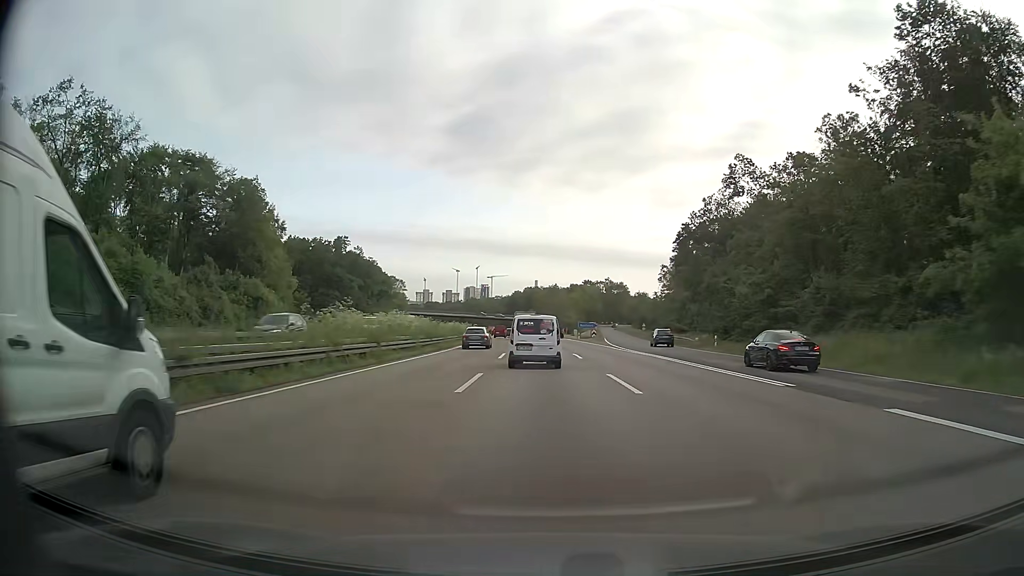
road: motorway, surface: asphalt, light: Day
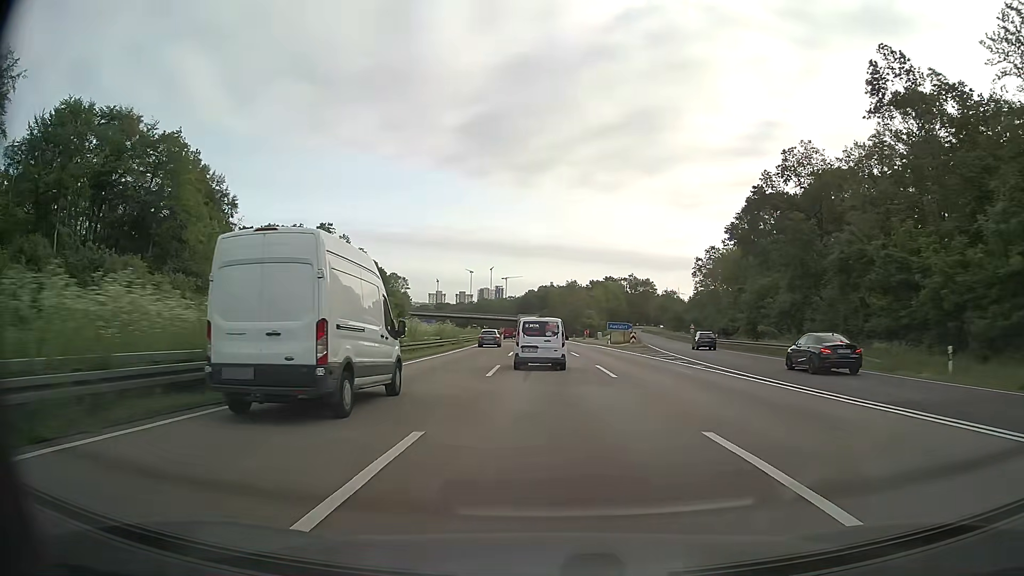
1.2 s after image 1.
(-0.4, +28.9) m; -1°
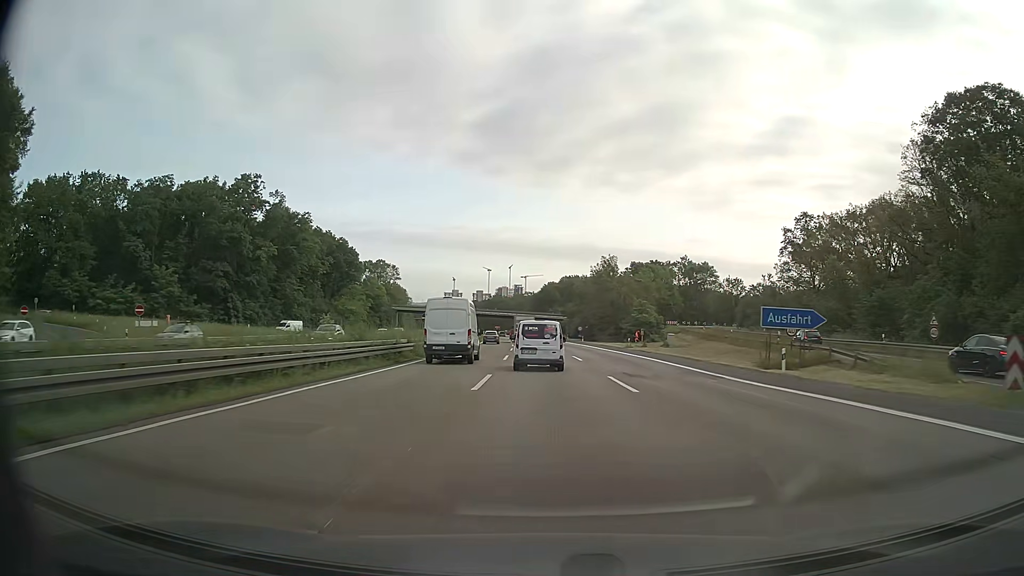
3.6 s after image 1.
(-0.9, +57.6) m; -2°
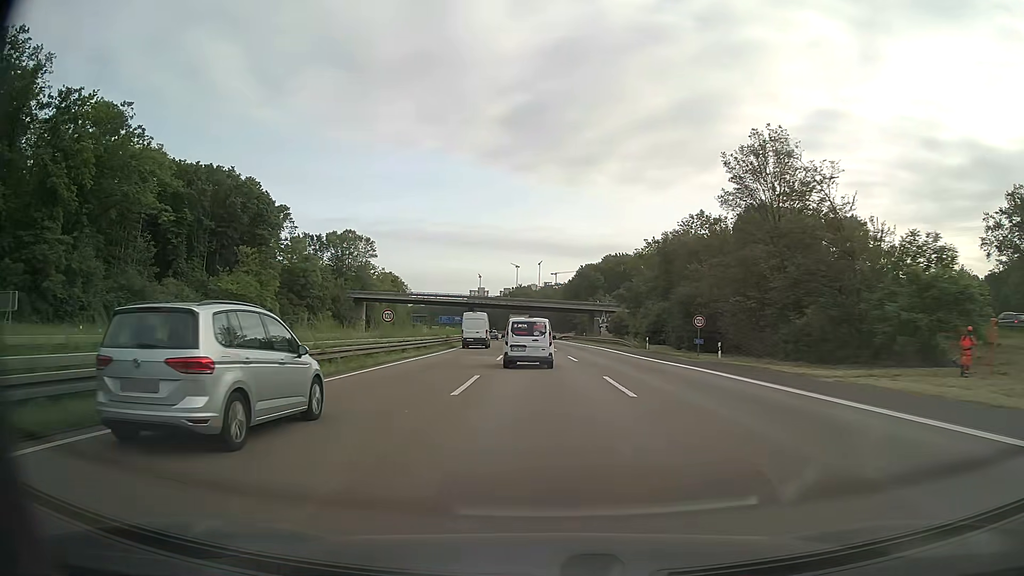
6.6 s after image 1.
(-1.6, +71.8) m; -3°
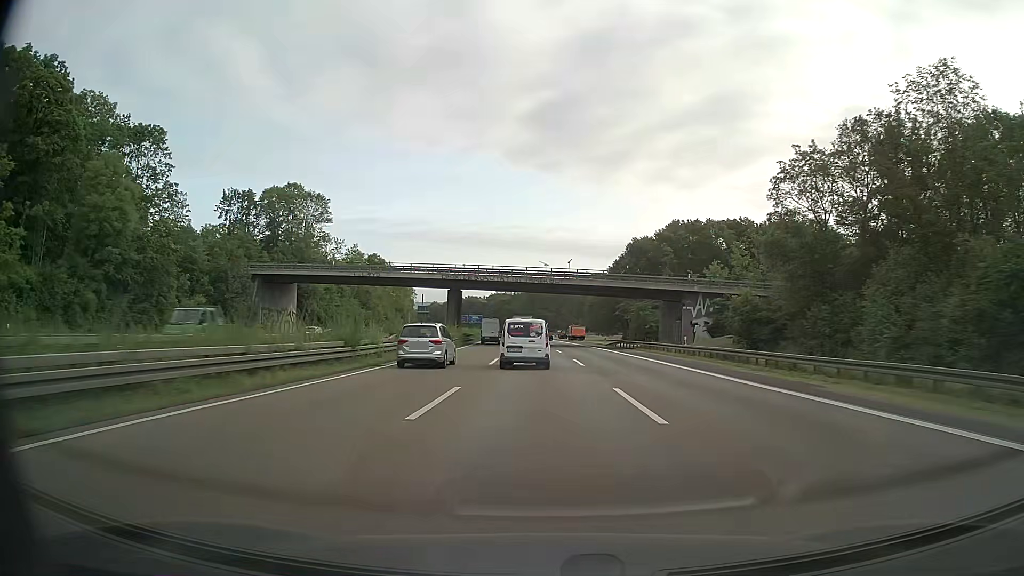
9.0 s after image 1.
(-1.2, +57.4) m; -2°
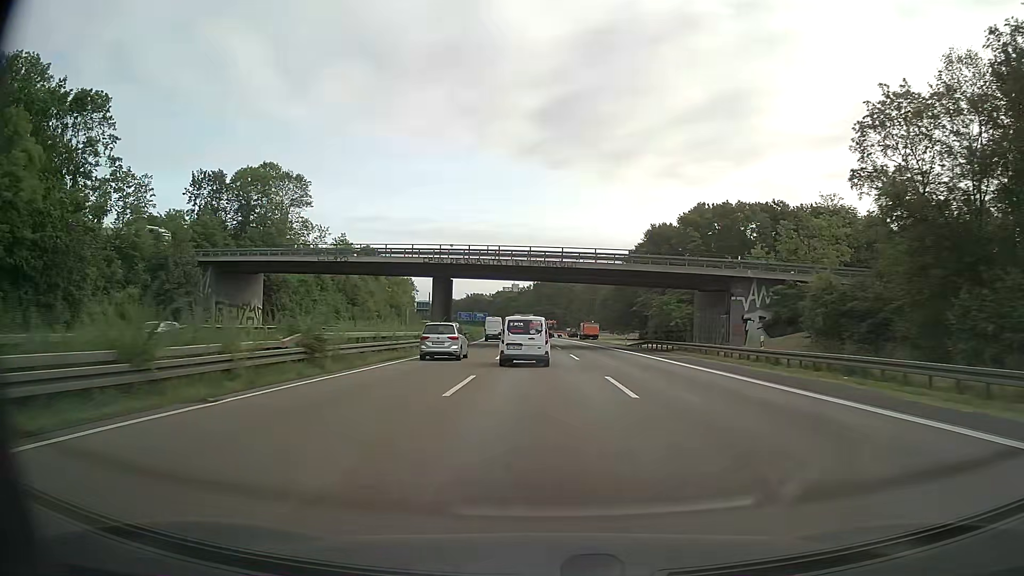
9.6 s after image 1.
(-0.1, +14.4) m; -1°
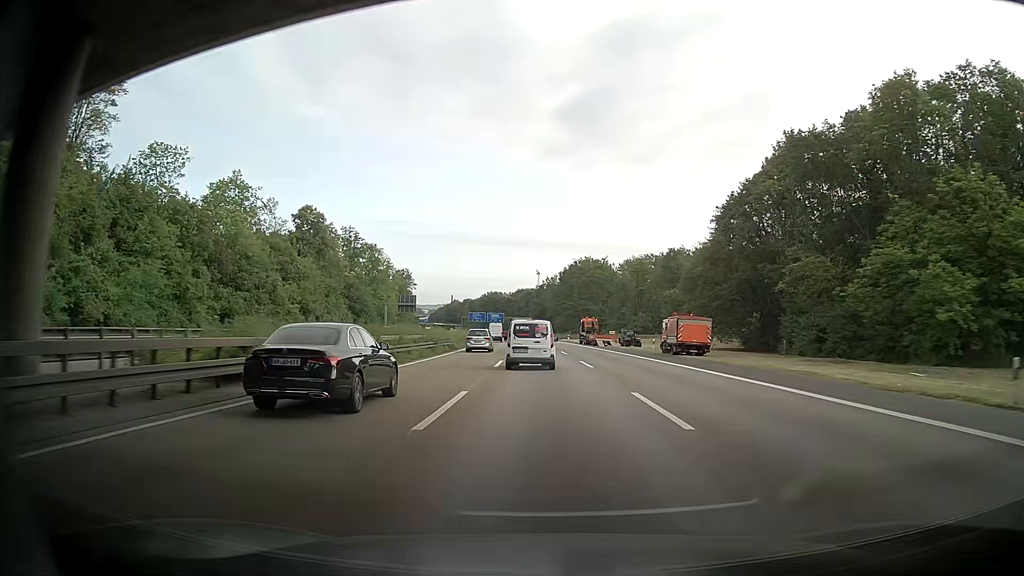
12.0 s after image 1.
(-1.3, +57.4) m; -1°
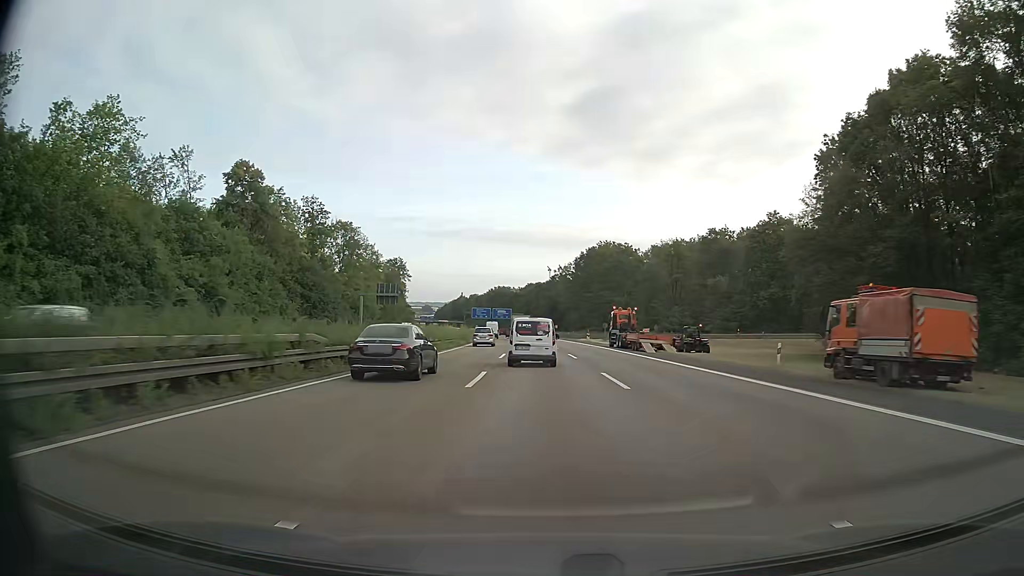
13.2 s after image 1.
(-0.8, +28.7) m; -2°
(0, +10) (0, +20) (0, +30) (-1, +40) (-1, +50) (-2, +60) (-2, +70) (-3, +80) (-3, +90) (-4, +100) m
